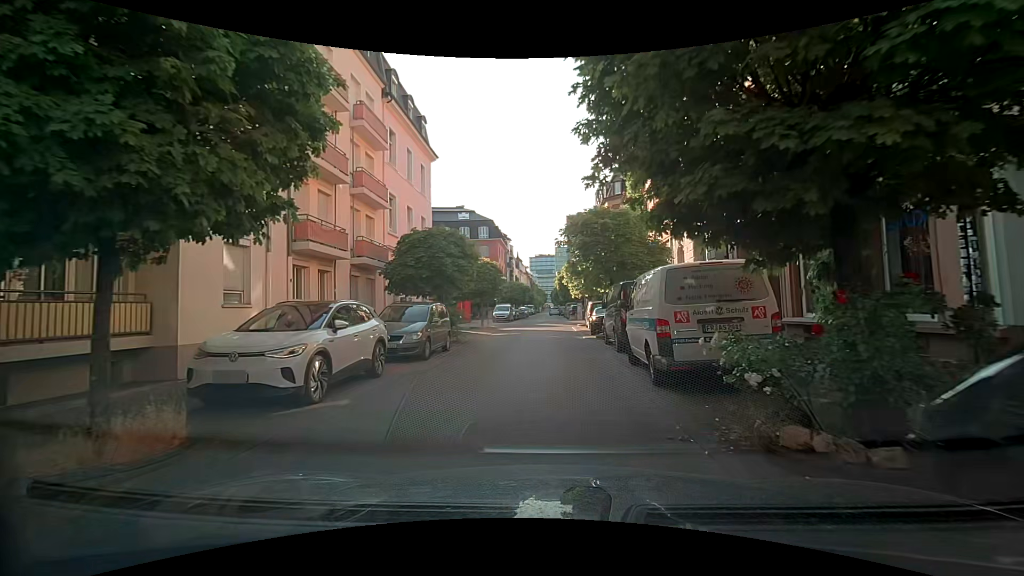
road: residential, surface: asphalt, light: Day
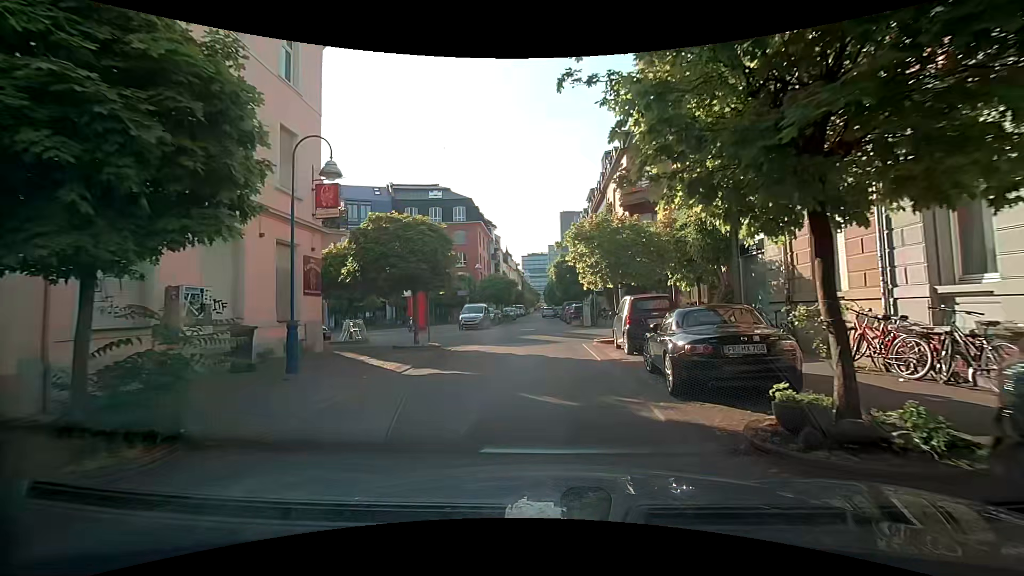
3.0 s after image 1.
(+0.3, +15.5) m; +1°
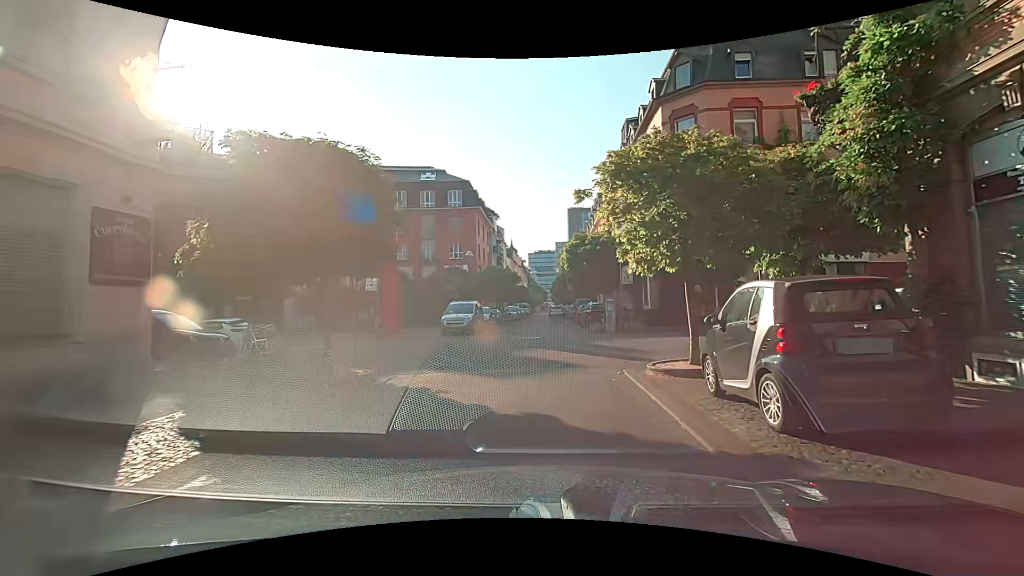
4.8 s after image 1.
(-0.1, +7.9) m; 0°
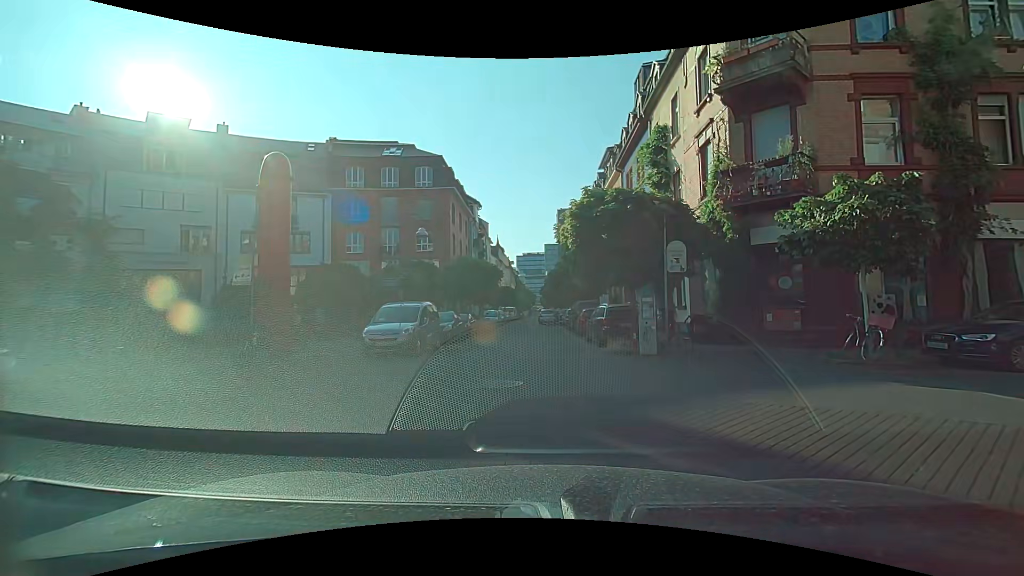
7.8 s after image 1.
(-0.2, +9.8) m; 0°
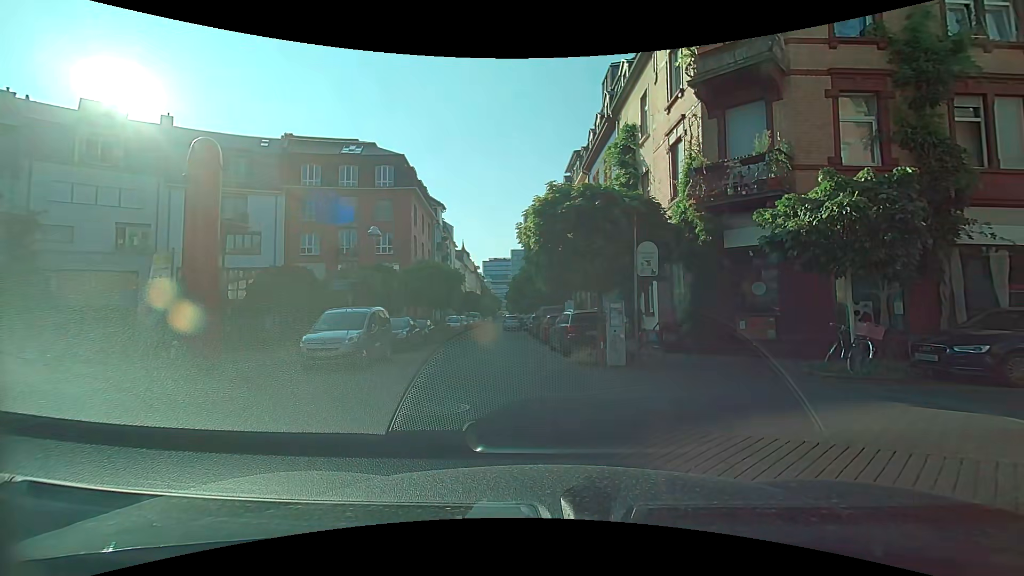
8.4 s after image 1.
(+0.1, +1.3) m; +5°
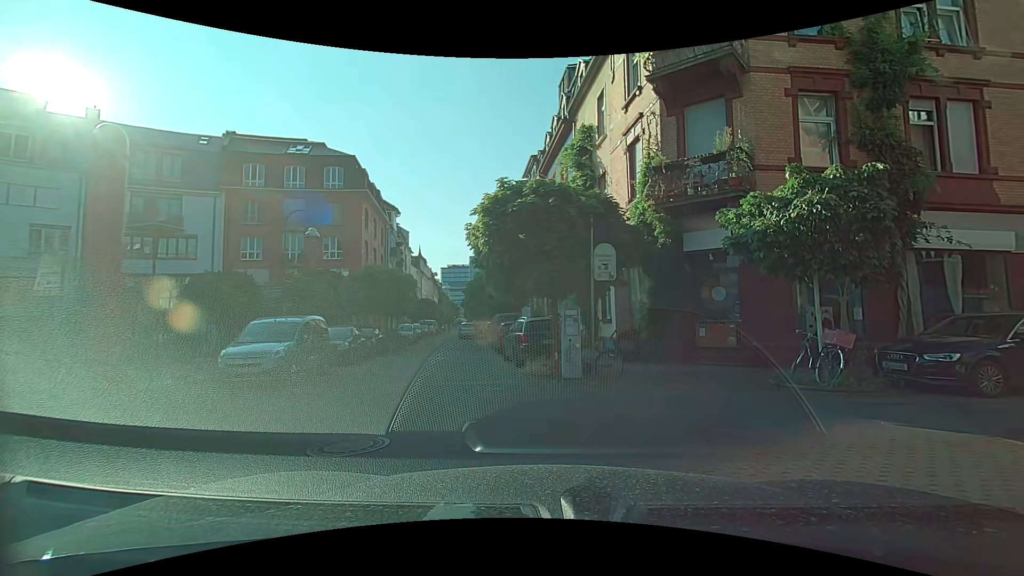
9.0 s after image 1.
(+0.1, +1.1) m; +7°
